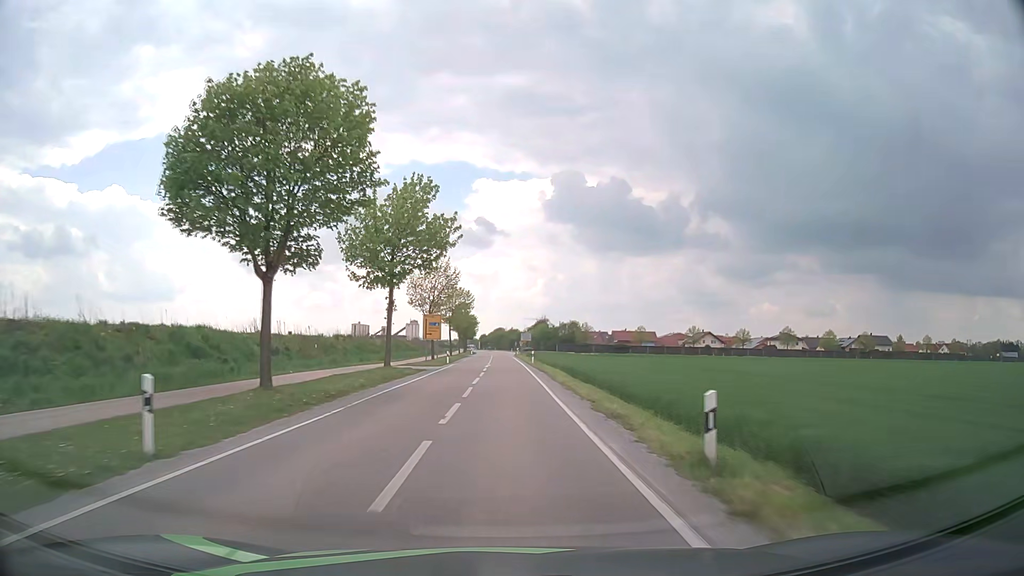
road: tertiary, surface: asphalt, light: Day
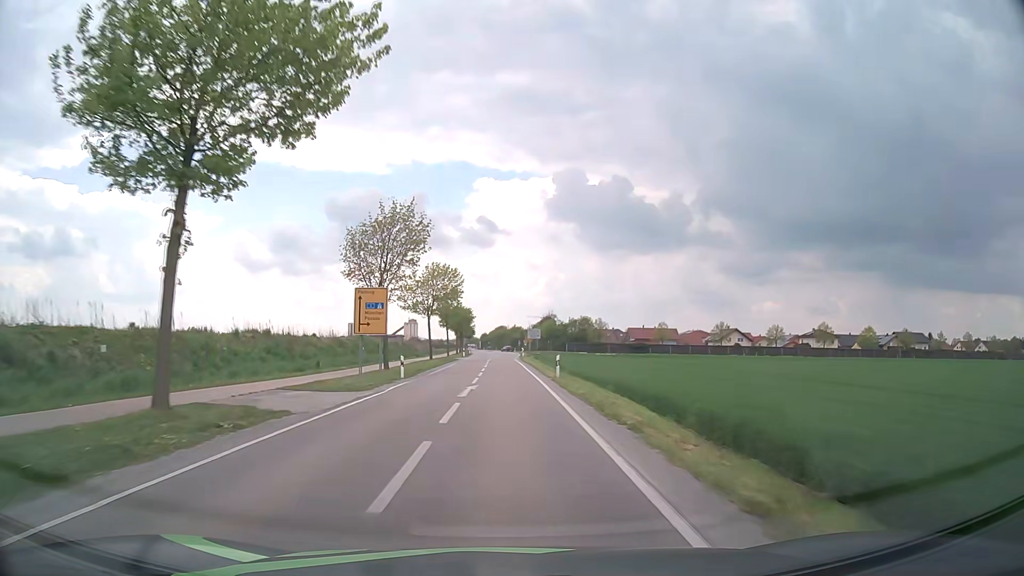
(0.0, +23.9) m; -1°
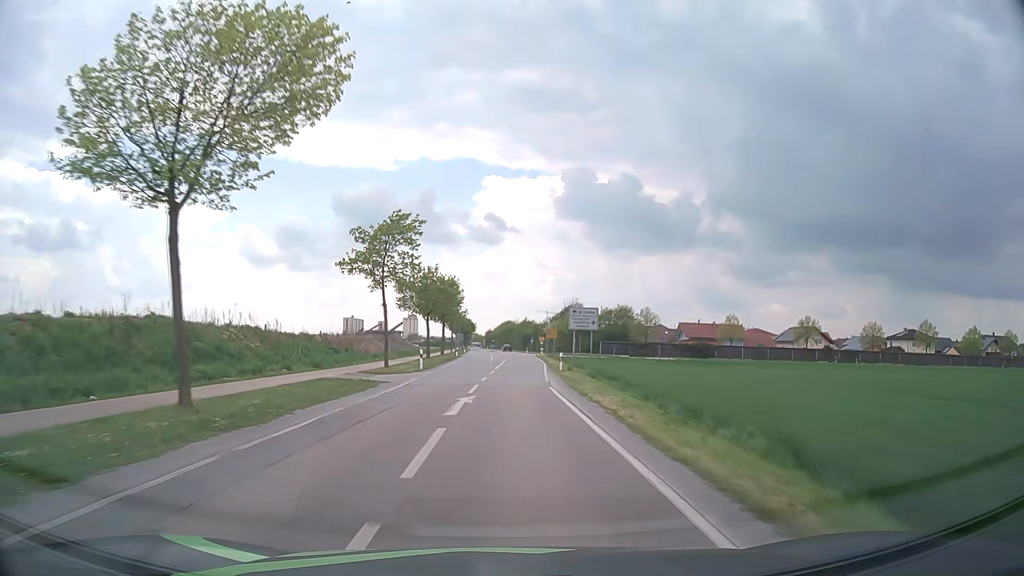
(+0.1, +46.7) m; 0°
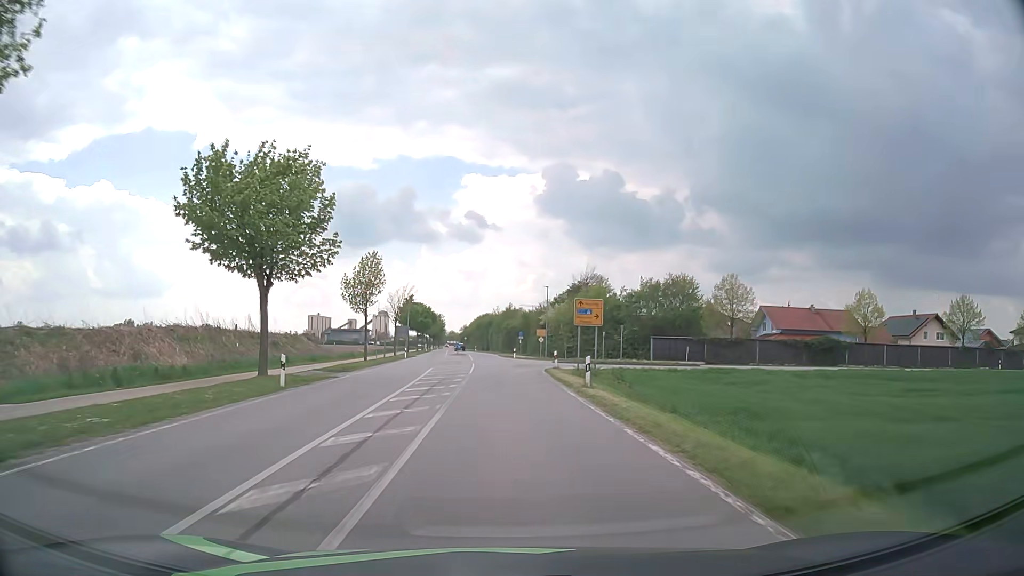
(+1.0, +52.7) m; +2°
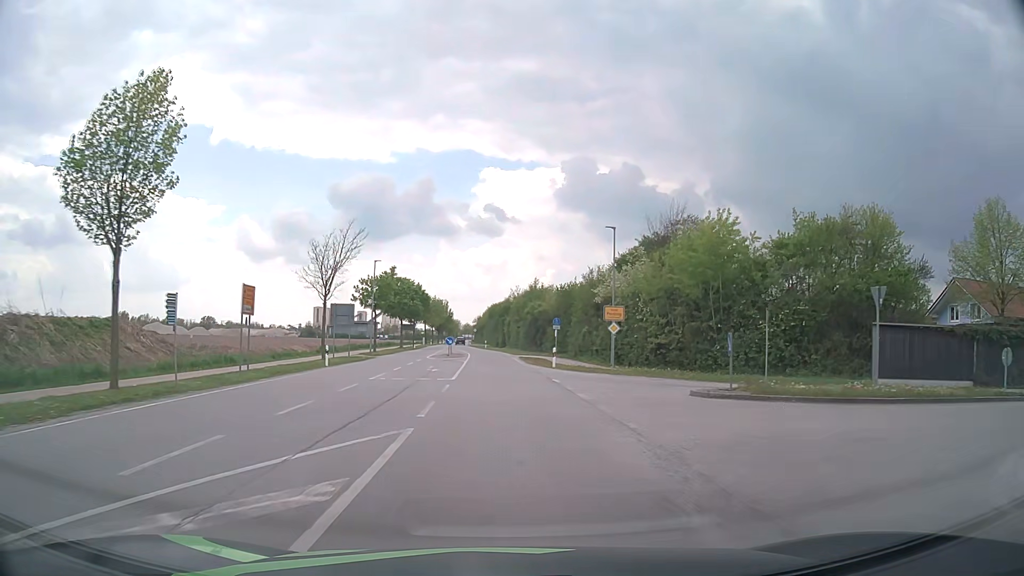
(-0.4, +36.7) m; -2°
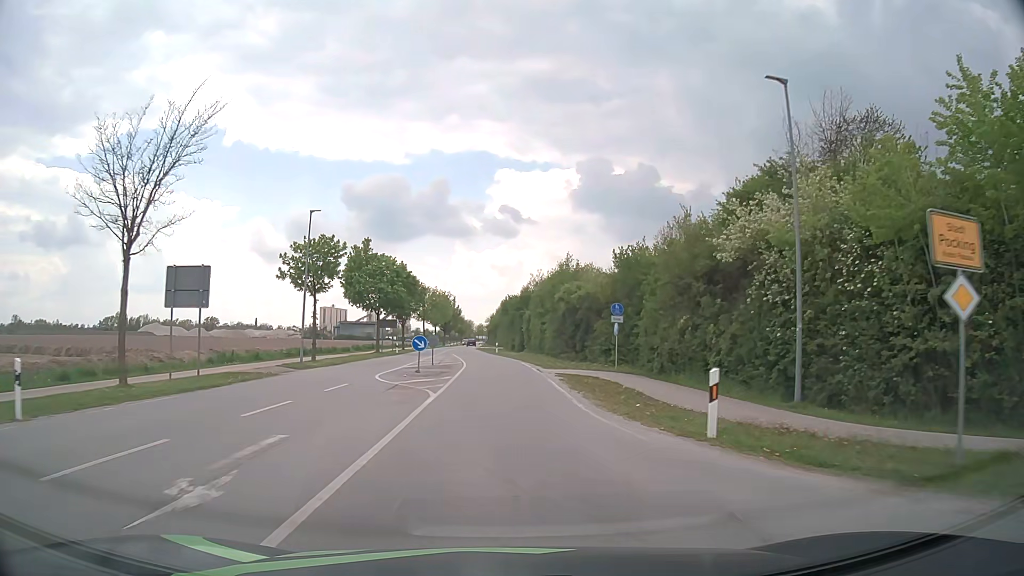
(-0.3, +23.9) m; -1°
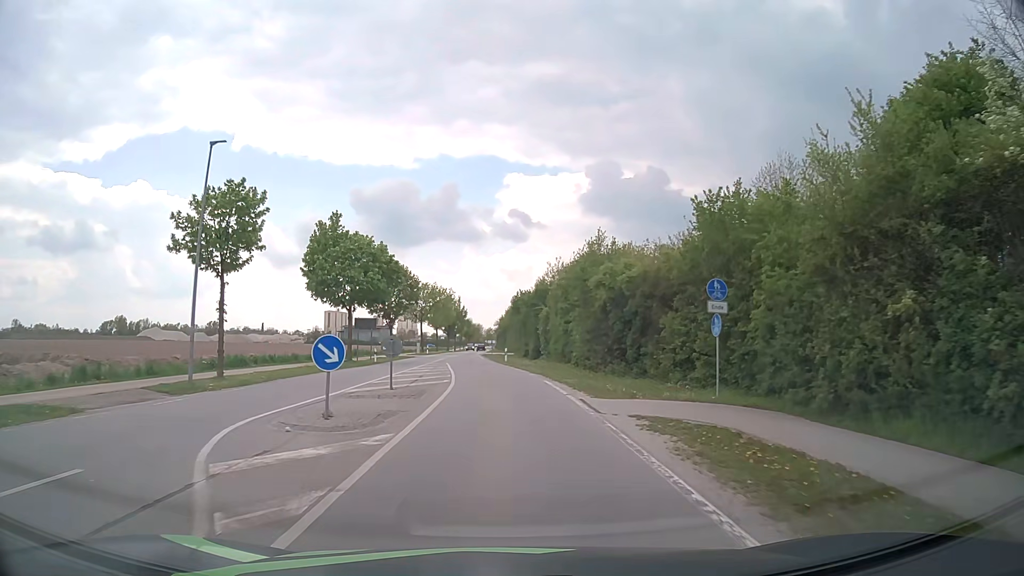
(-0.1, +14.1) m; -1°
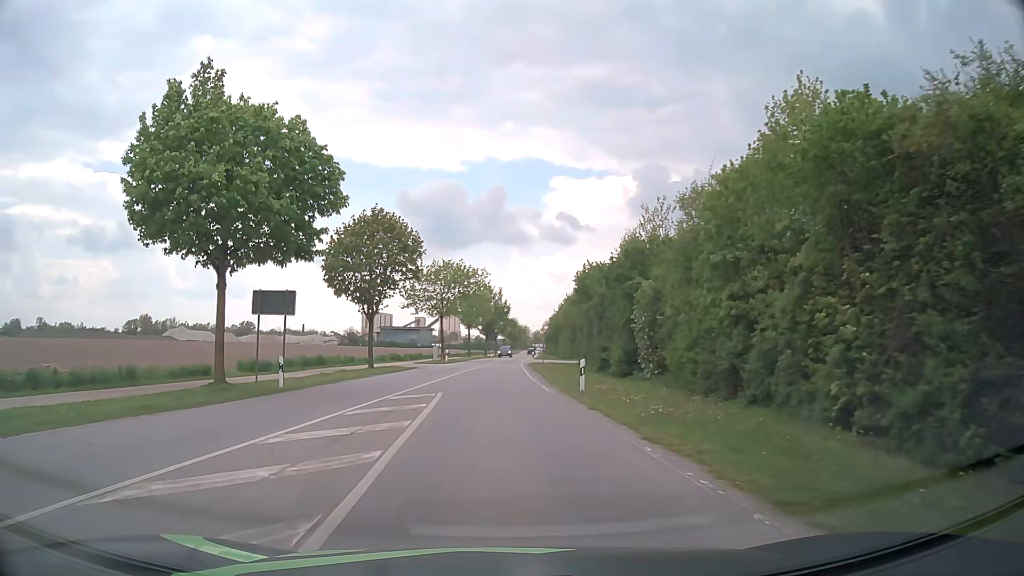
(-0.5, +26.4) m; -4°
(0, +10) (0, +20) (0, +30) (0, +40) (0, +50) (0, +60) (+1, +70) (+1, +80) (+2, +90) (+3, +100) m
